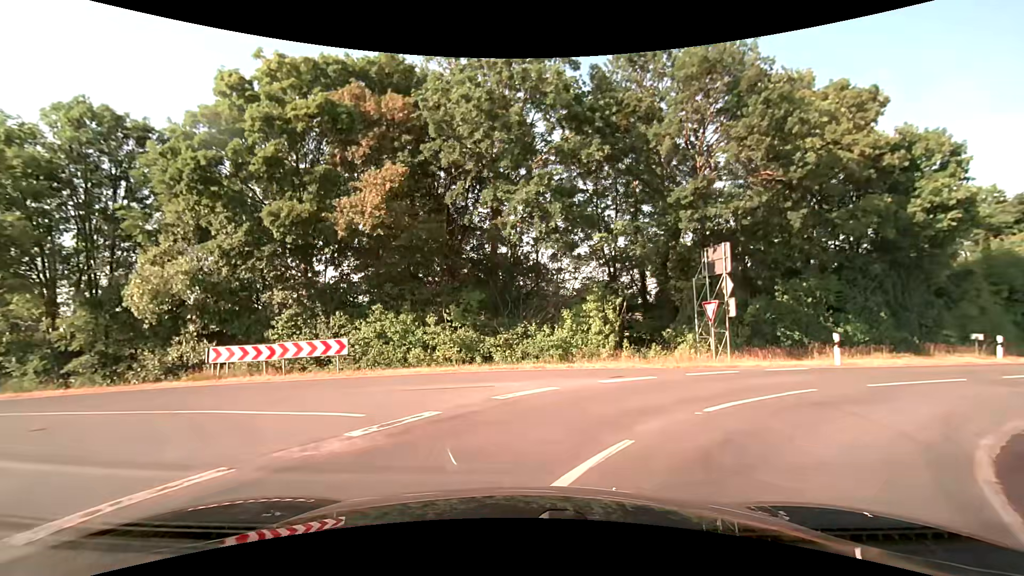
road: secondary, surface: asphalt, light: Day
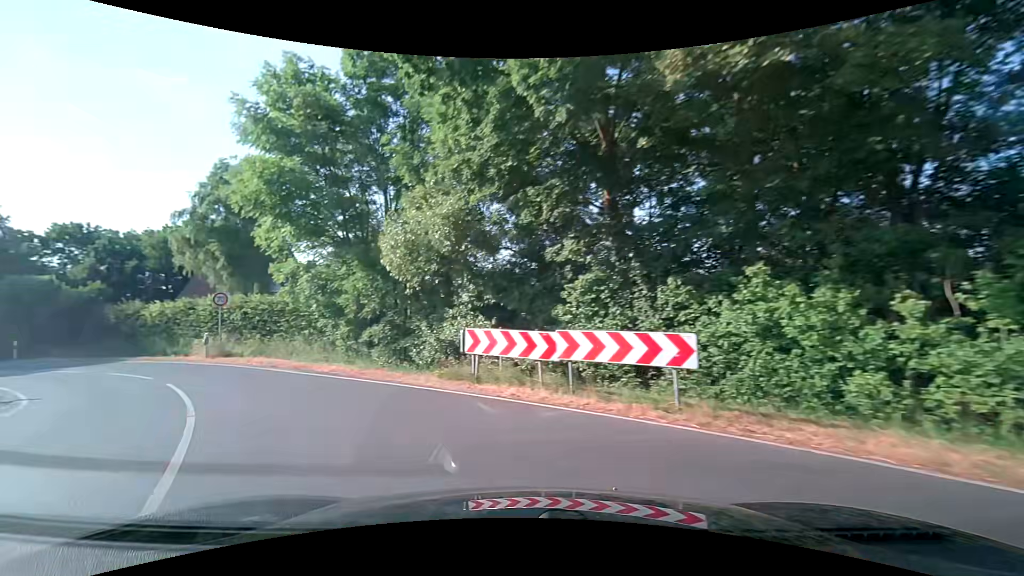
(-2.1, +9.9) m; -32°
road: tertiary
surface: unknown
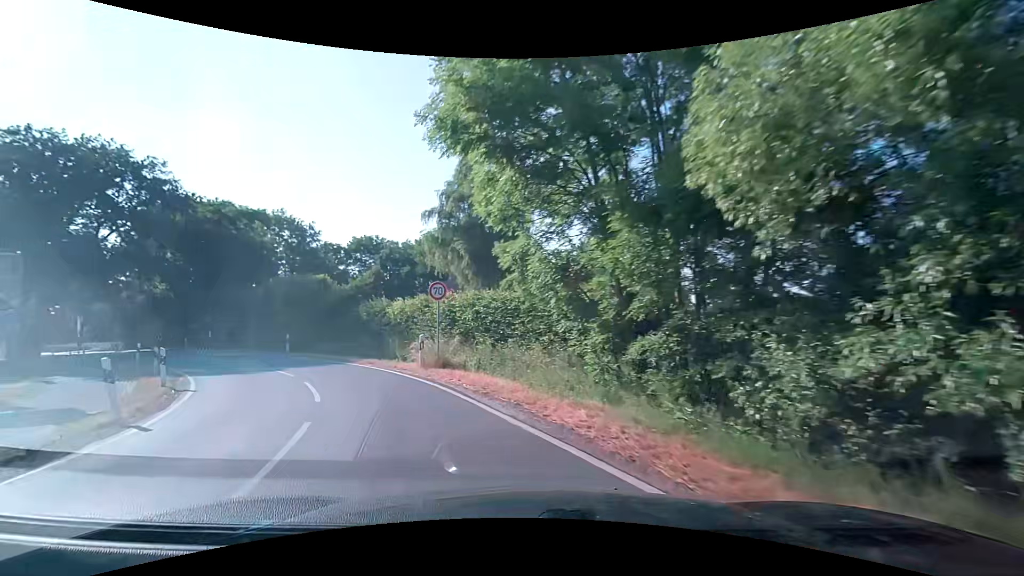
(-2.4, +8.1) m; -29°
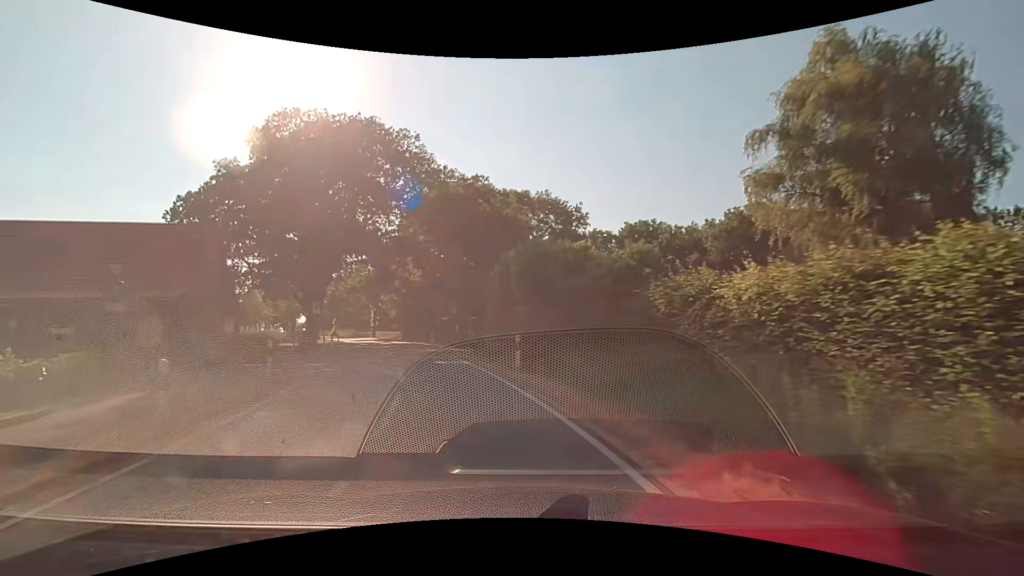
(-4.8, +15.8) m; -30°
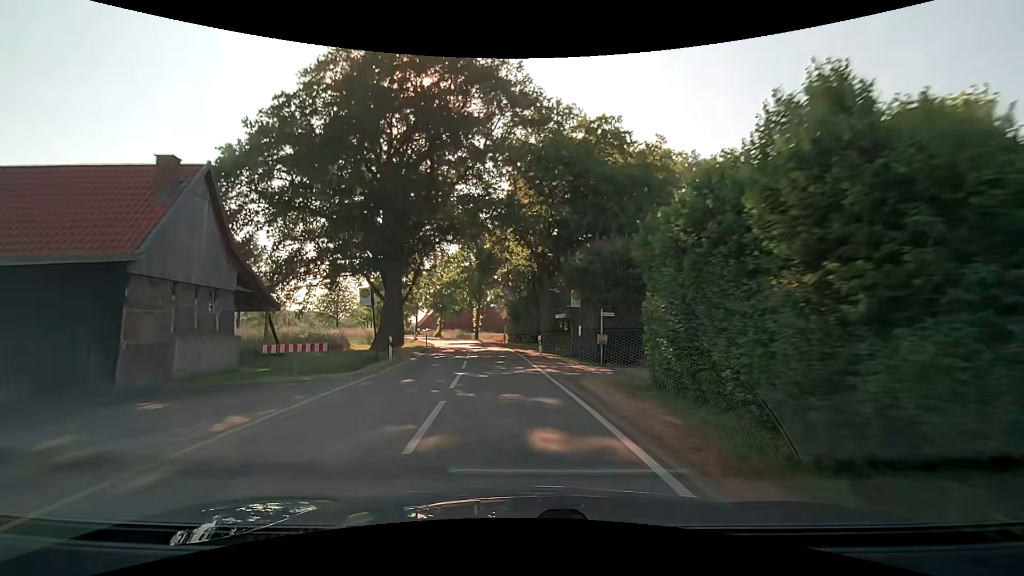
(-1.9, +13.7) m; -14°
